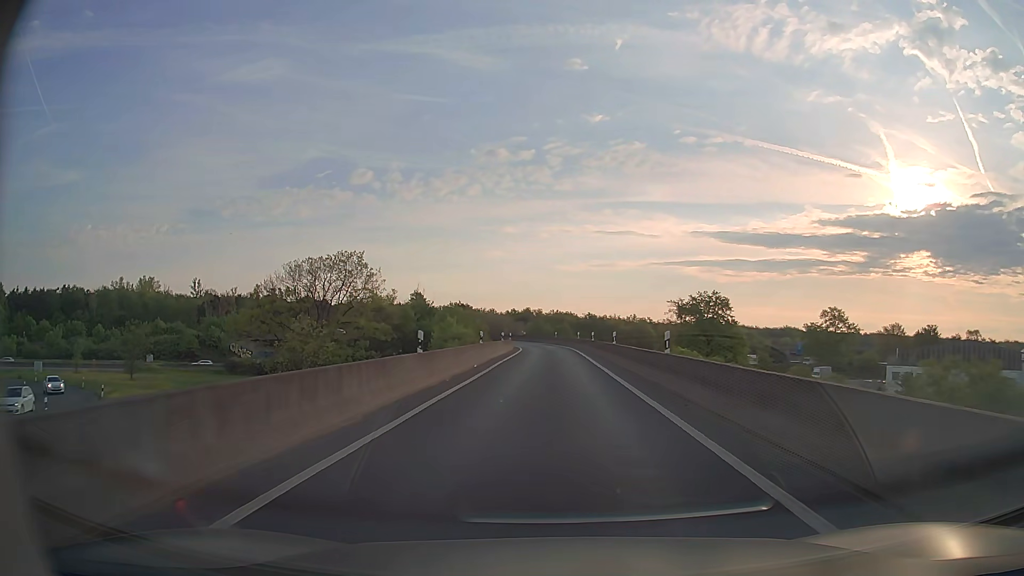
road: motorway_link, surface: asphalt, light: Day
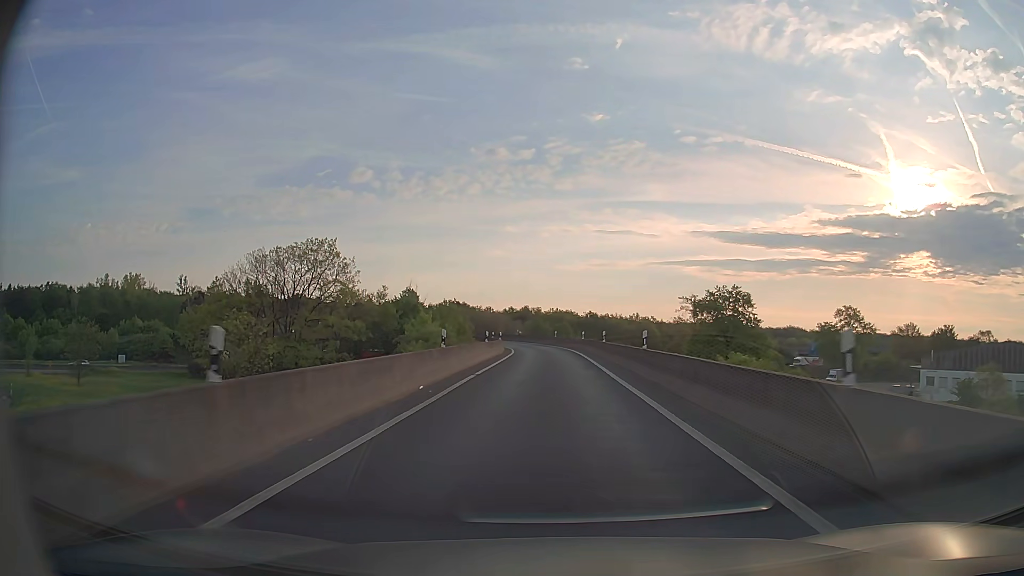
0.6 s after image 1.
(0.0, +10.8) m; 0°
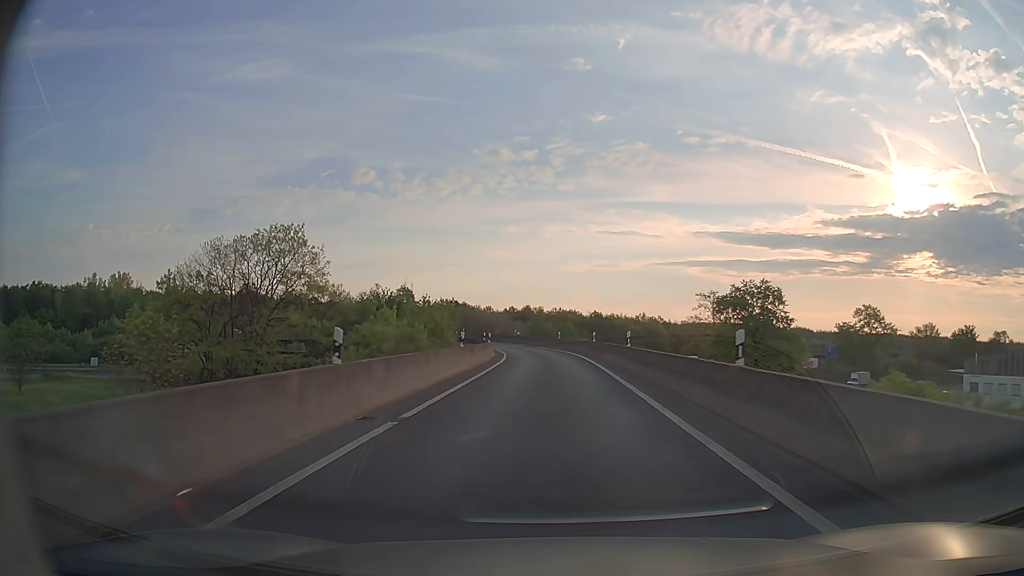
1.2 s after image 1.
(0.0, +10.7) m; 0°
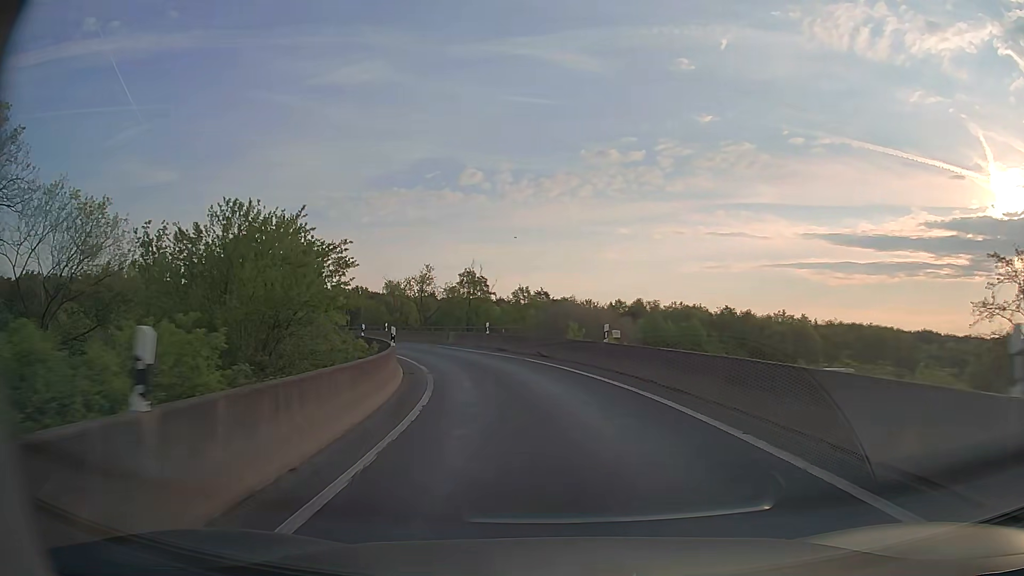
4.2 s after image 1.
(-2.0, +51.4) m; -9°
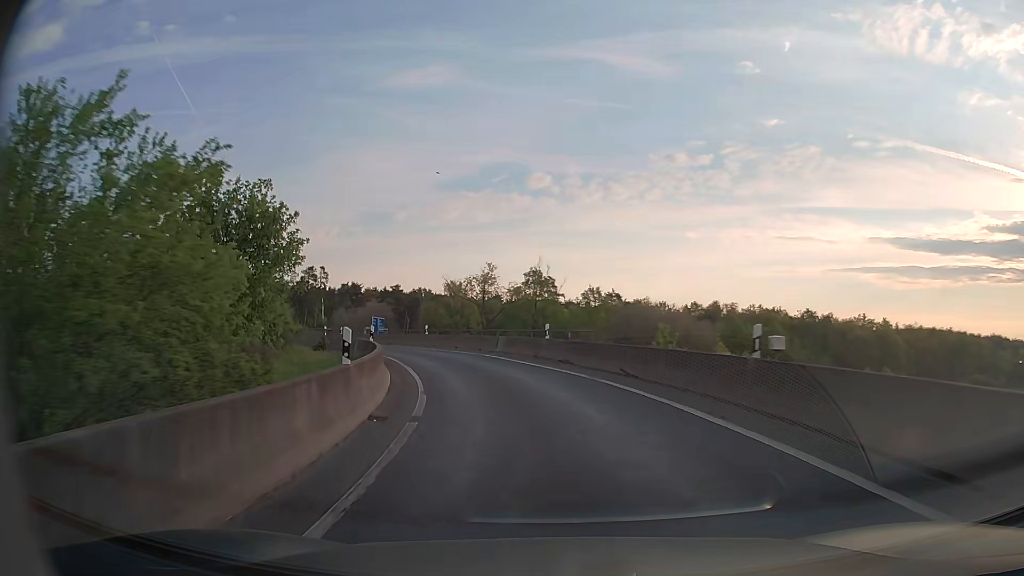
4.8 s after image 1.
(-0.4, +9.9) m; -6°
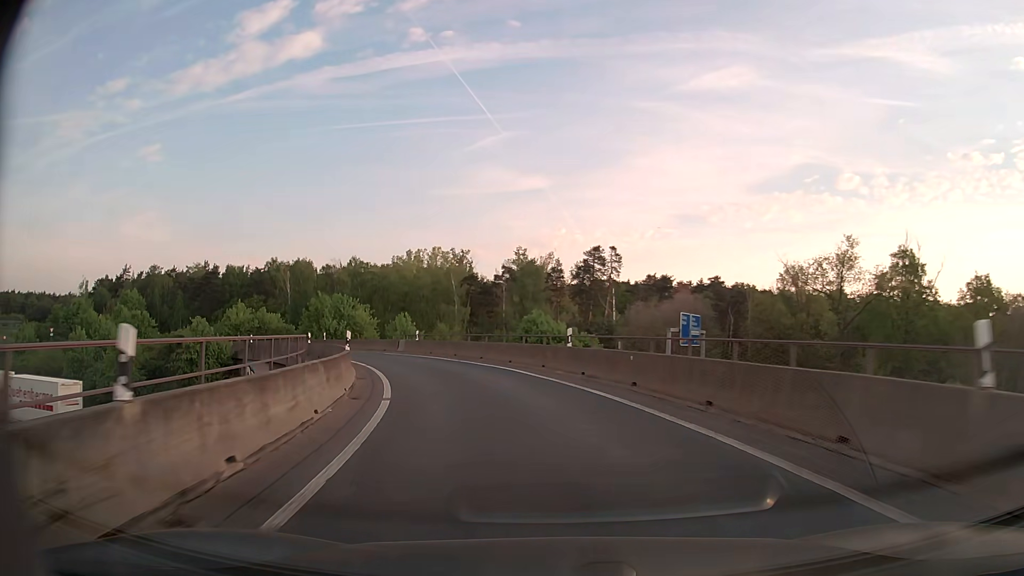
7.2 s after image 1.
(-8.5, +37.0) m; -27°
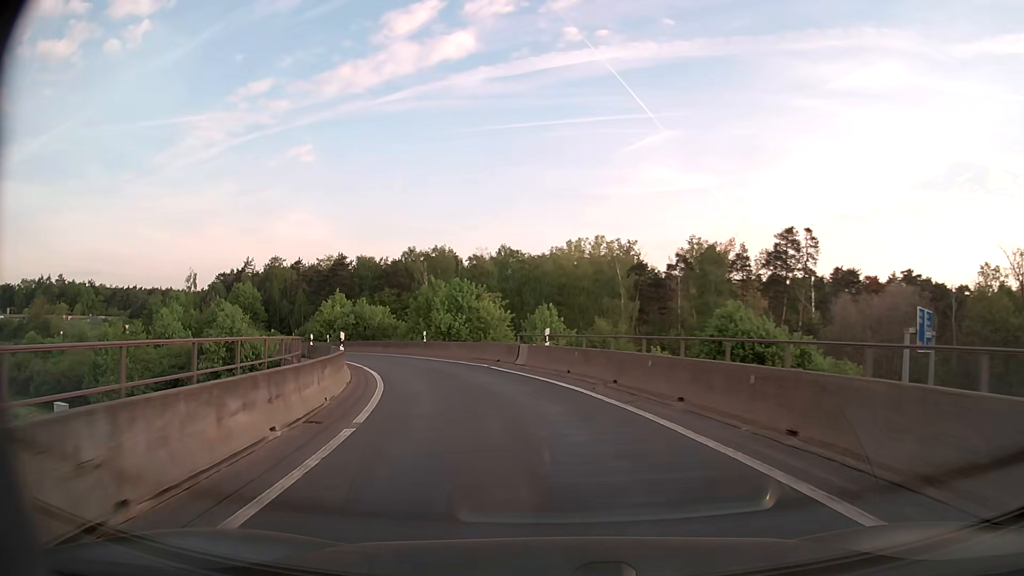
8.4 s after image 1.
(-2.2, +18.3) m; -14°
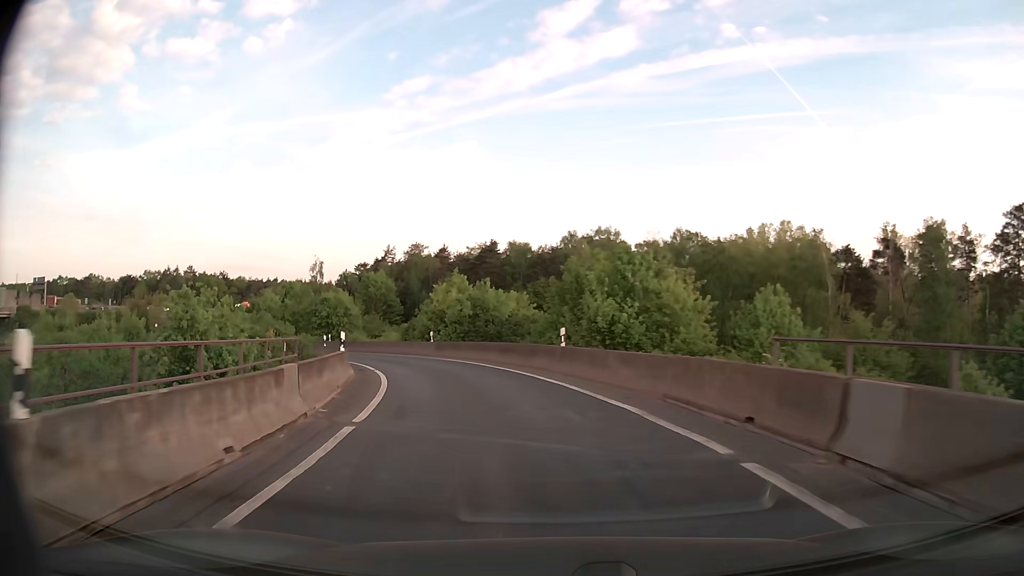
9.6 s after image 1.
(-2.3, +18.1) m; -14°
(-1, +10) (-3, +20) (-6, +29) (-10, +38) (-16, +46) (-23, +54) (-30, +61) (-38, +66) (-47, +71) (-56, +74) m
